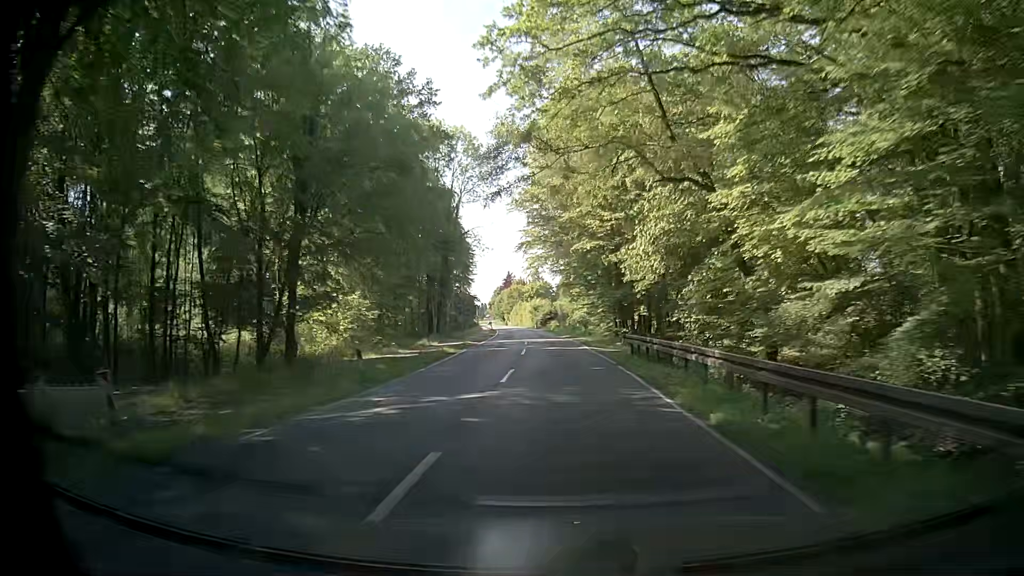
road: secondary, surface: asphalt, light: Day
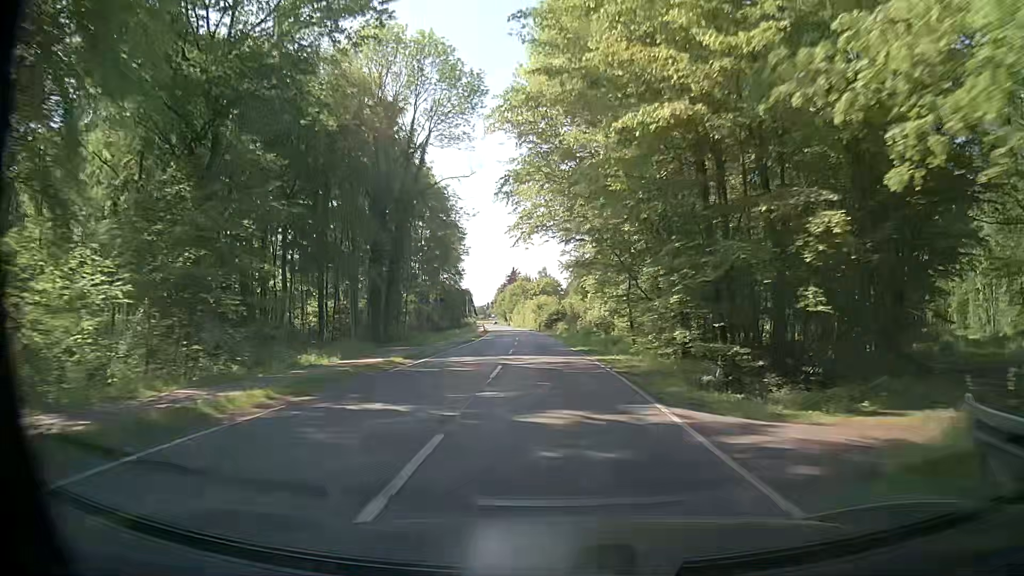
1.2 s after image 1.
(-0.2, +23.3) m; -1°
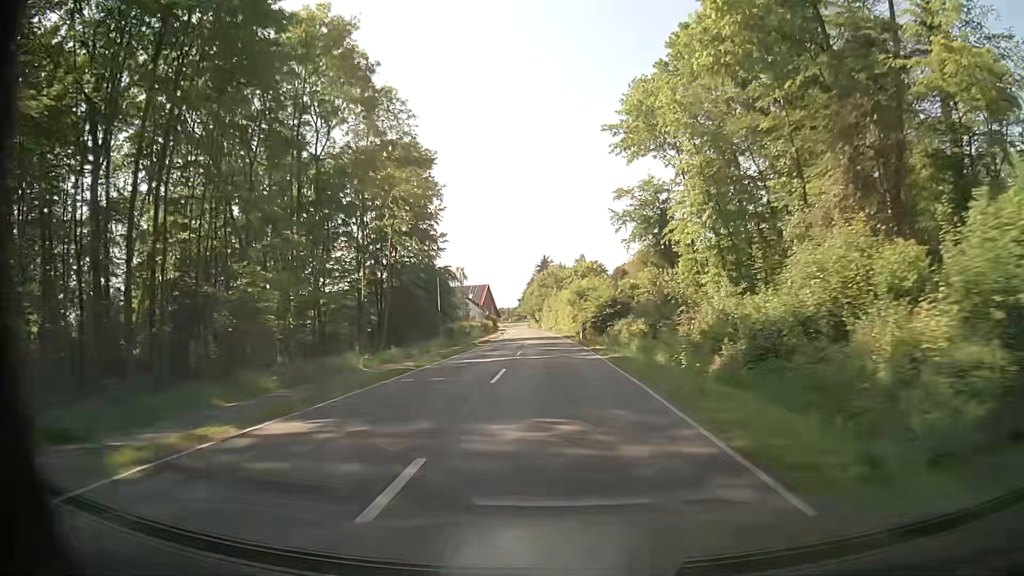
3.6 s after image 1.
(-1.0, +49.9) m; -3°
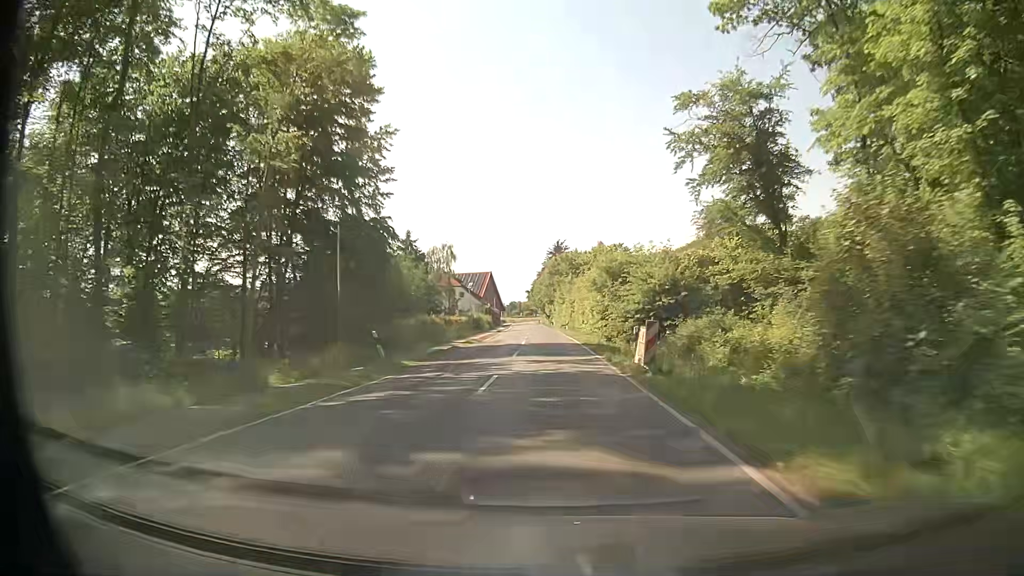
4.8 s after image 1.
(-0.3, +26.4) m; -1°
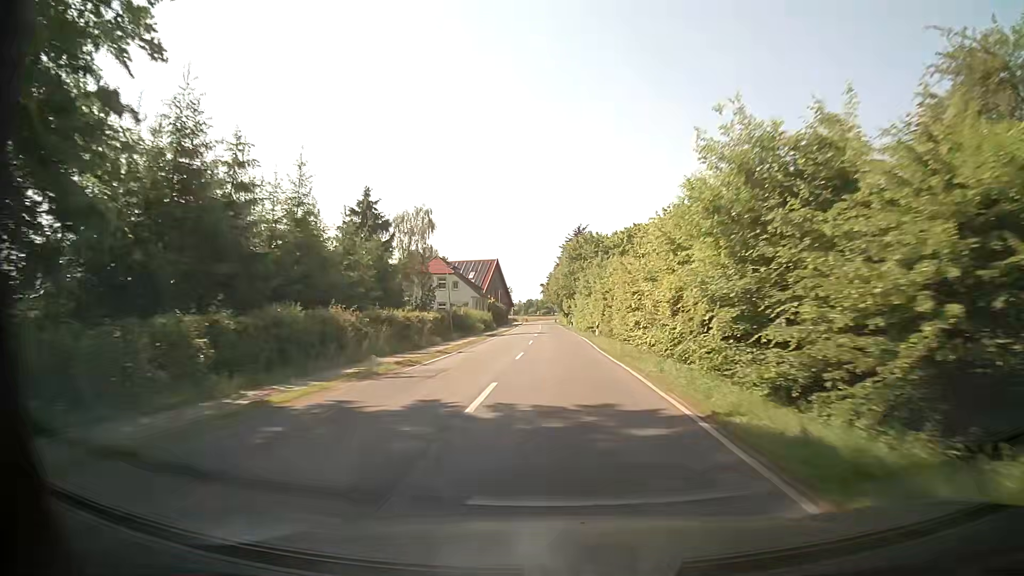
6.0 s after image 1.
(-0.3, +27.1) m; -2°
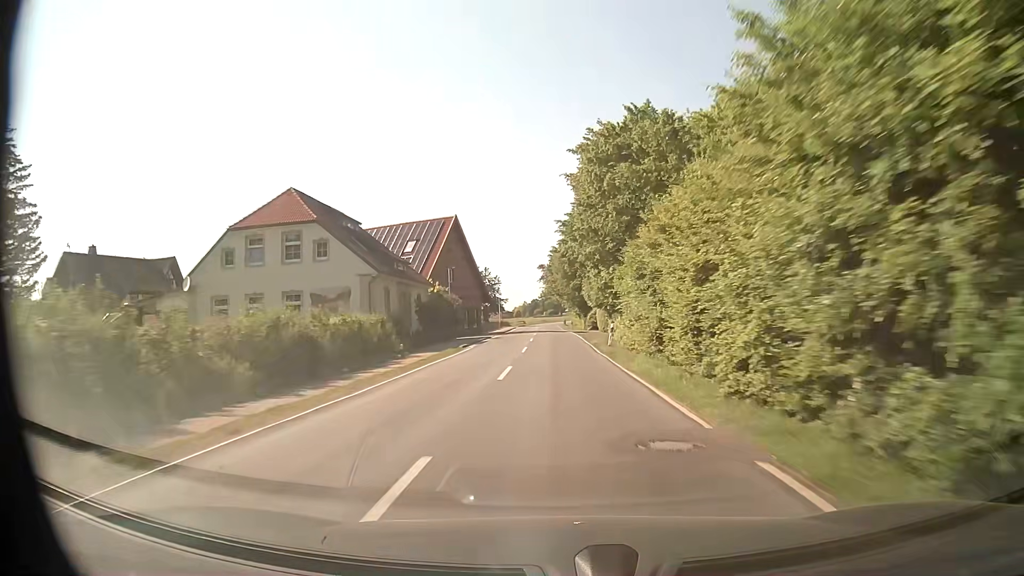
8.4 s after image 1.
(+0.2, +55.3) m; 0°
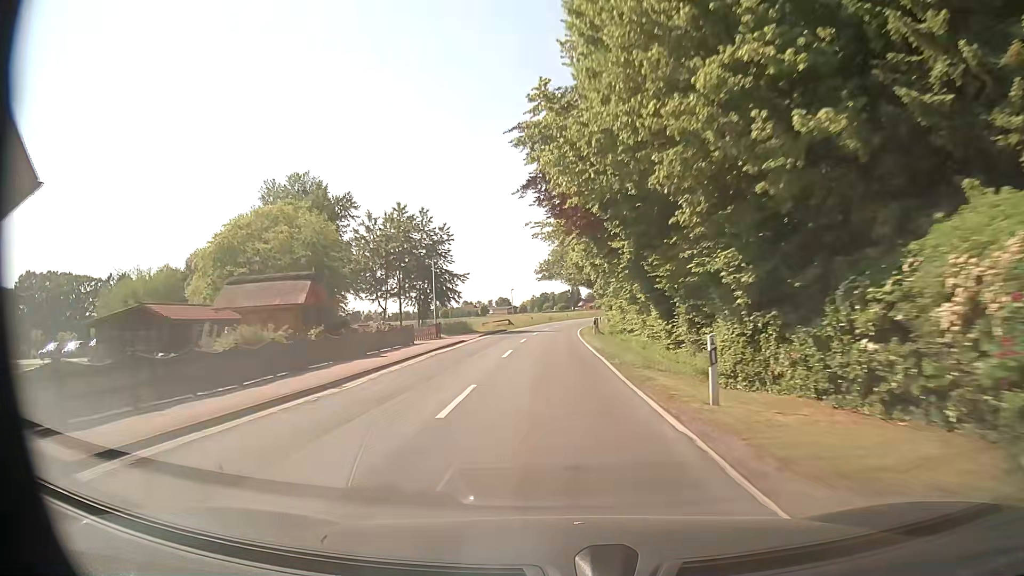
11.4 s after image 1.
(-0.8, +65.5) m; -1°
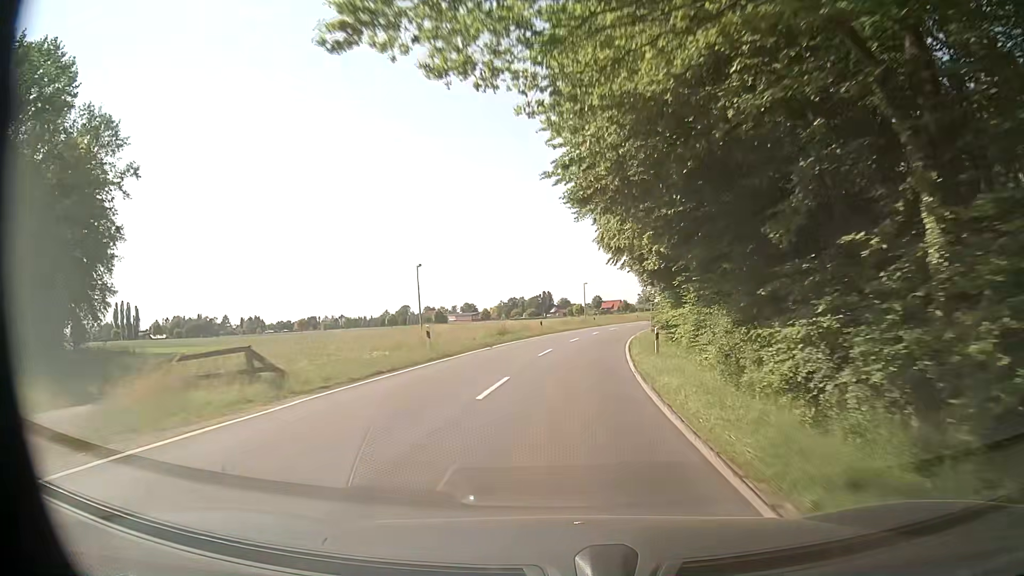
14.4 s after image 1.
(+0.2, +57.6) m; +1°
(0, +10) (+1, +20) (+2, +30) (+3, +40) (+5, +50) (+7, +60) (+9, +69) (+11, +79) (+14, +89) (+17, +98) m
